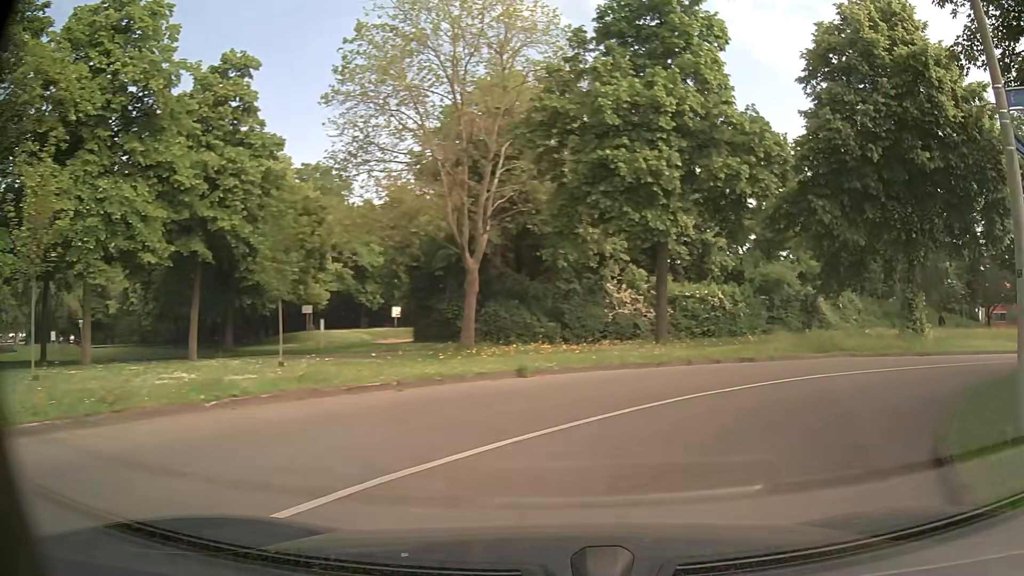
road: residential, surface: asphalt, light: Day
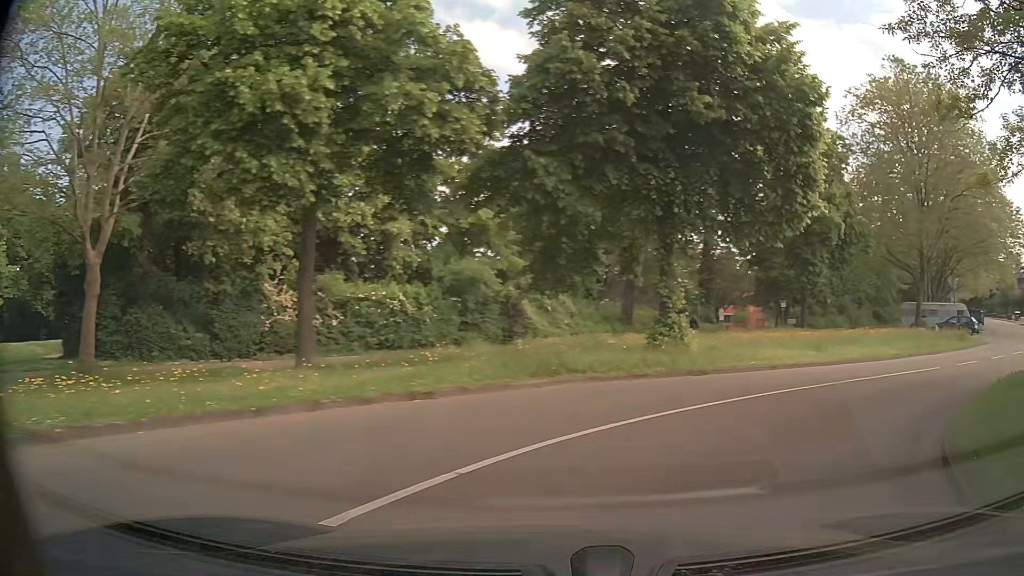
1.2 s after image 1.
(+1.6, +7.2) m; +24°
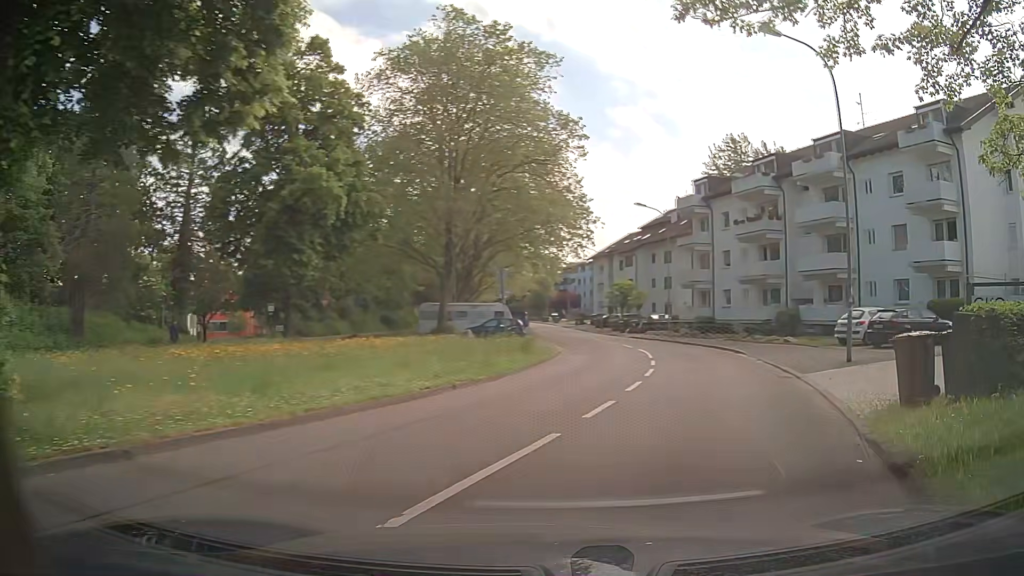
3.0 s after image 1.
(+4.2, +10.3) m; +42°
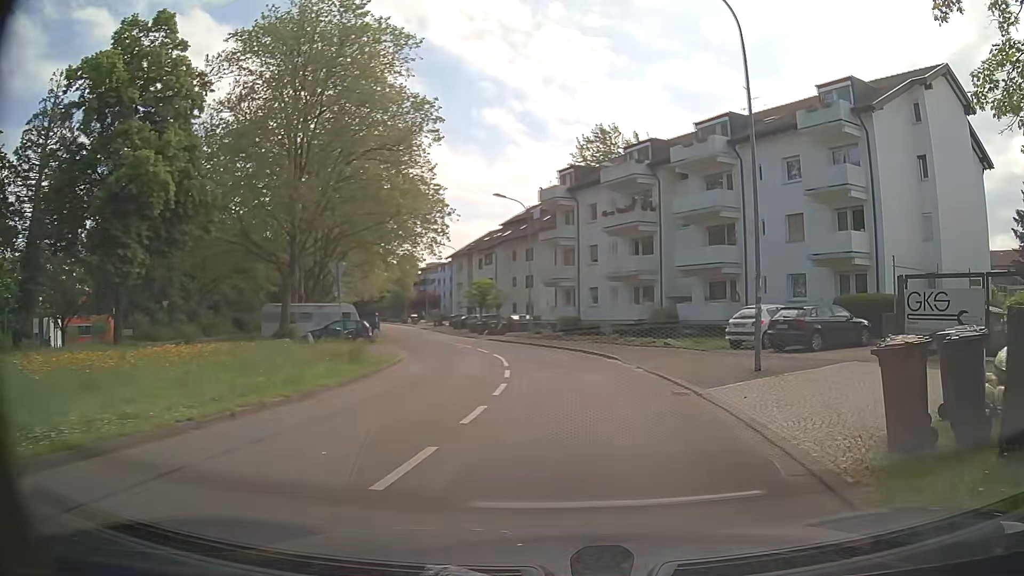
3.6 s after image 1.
(+0.5, +3.8) m; +13°
(0, +10) (0, +20) (-2, +30) (-4, +39) (-7, +49) (-10, +59) (-13, +68) (-16, +78) (-19, +87) (-22, +97) m
